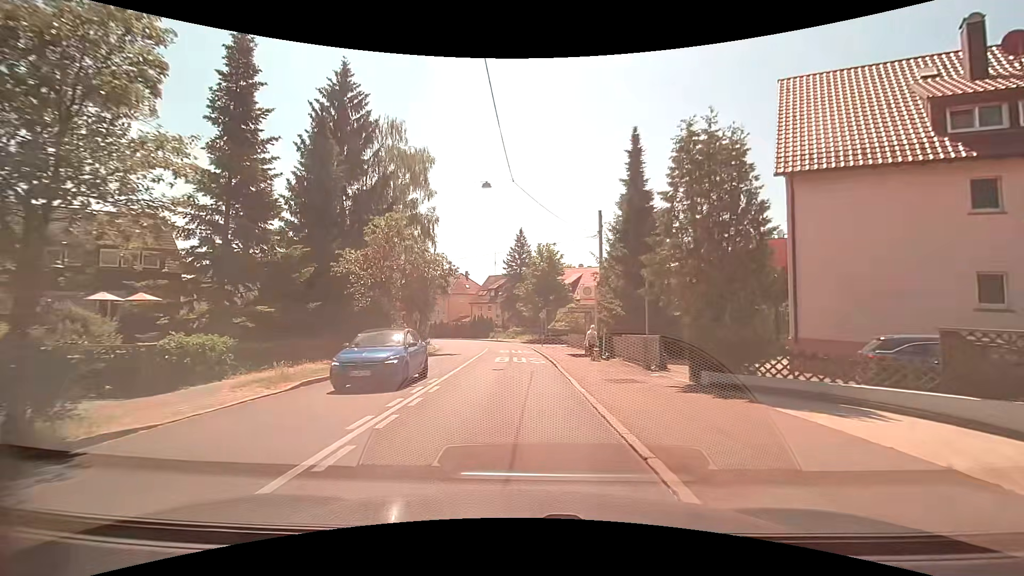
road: tertiary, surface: asphalt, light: Day
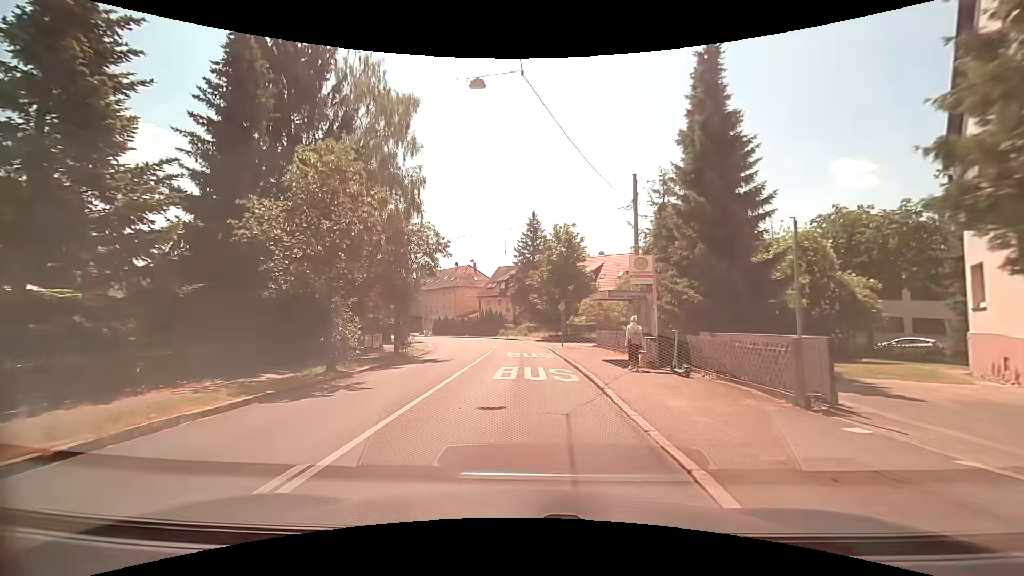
(-0.2, +9.1) m; -1°
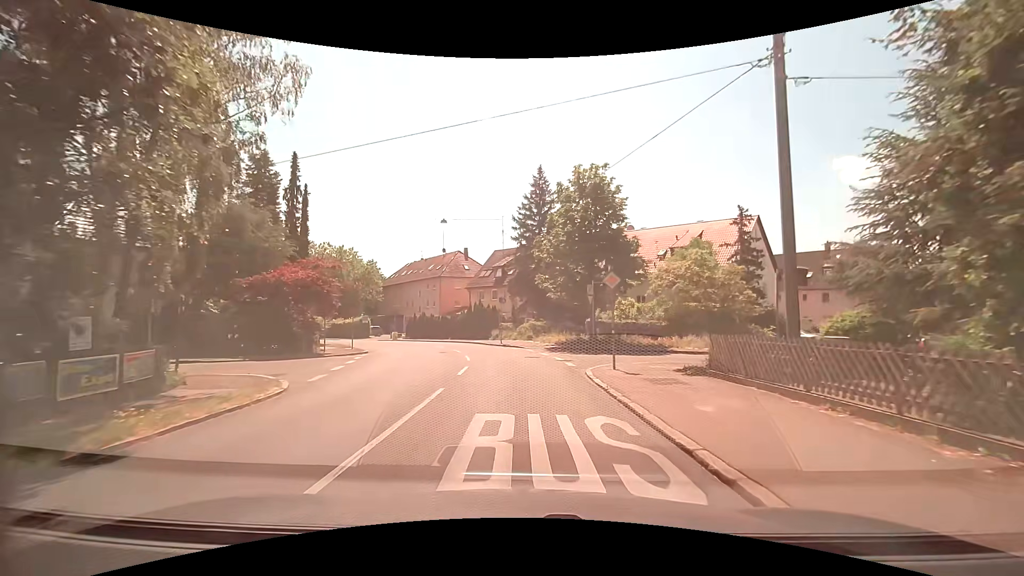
(-0.3, +19.4) m; 0°
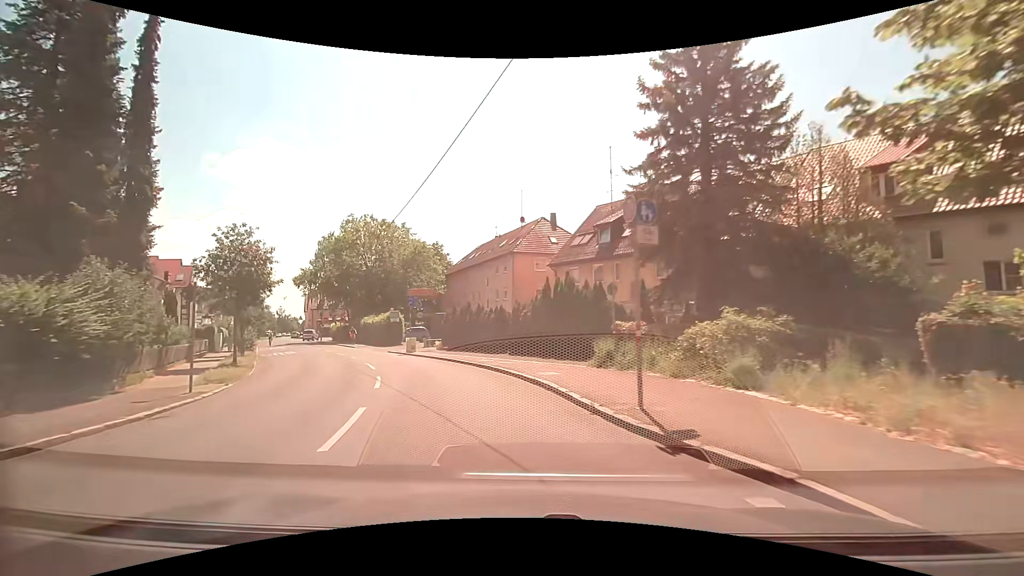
(-1.8, +27.3) m; -12°
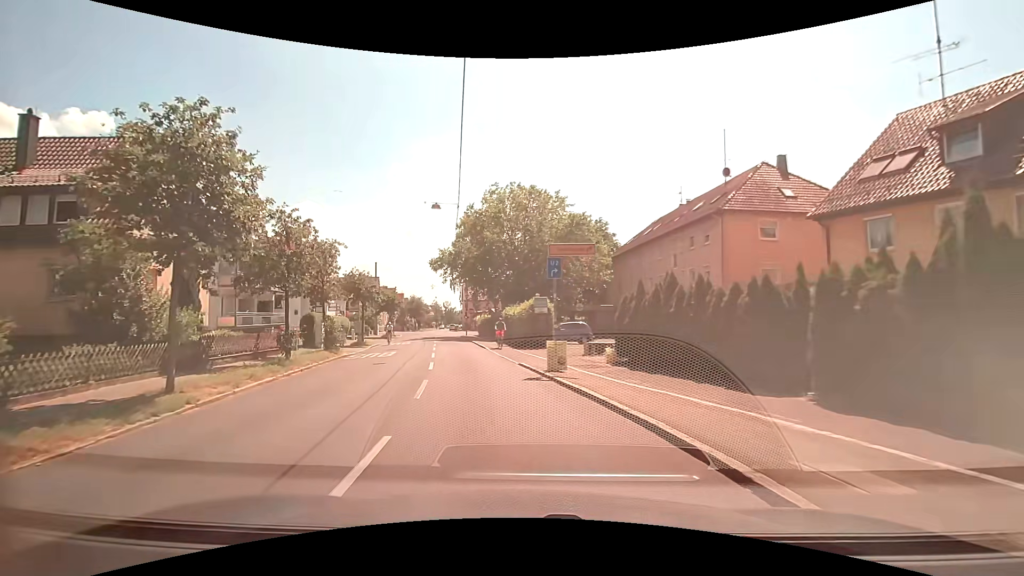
(-2.5, +15.3) m; -18°
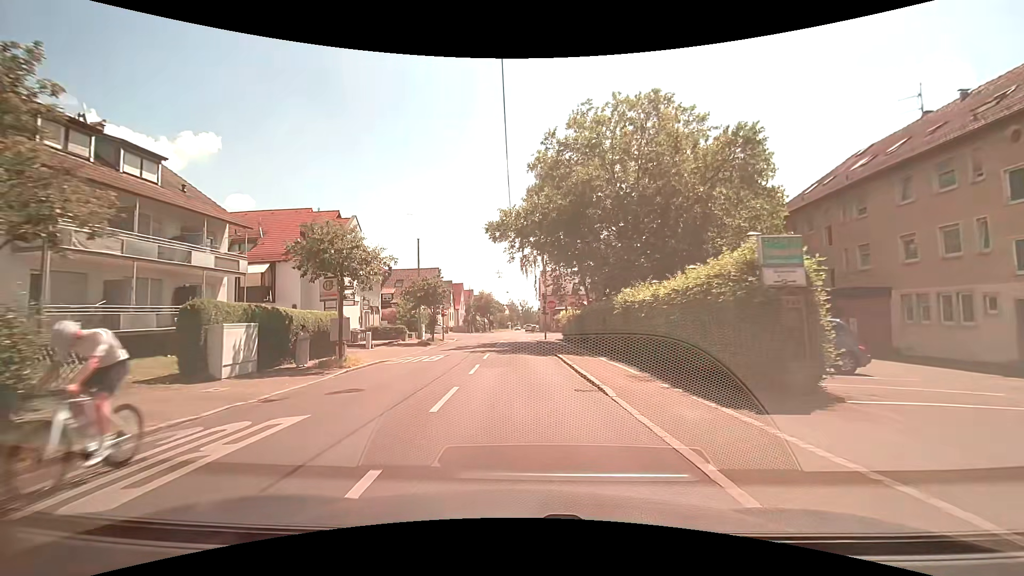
(-2.1, +20.0) m; -9°
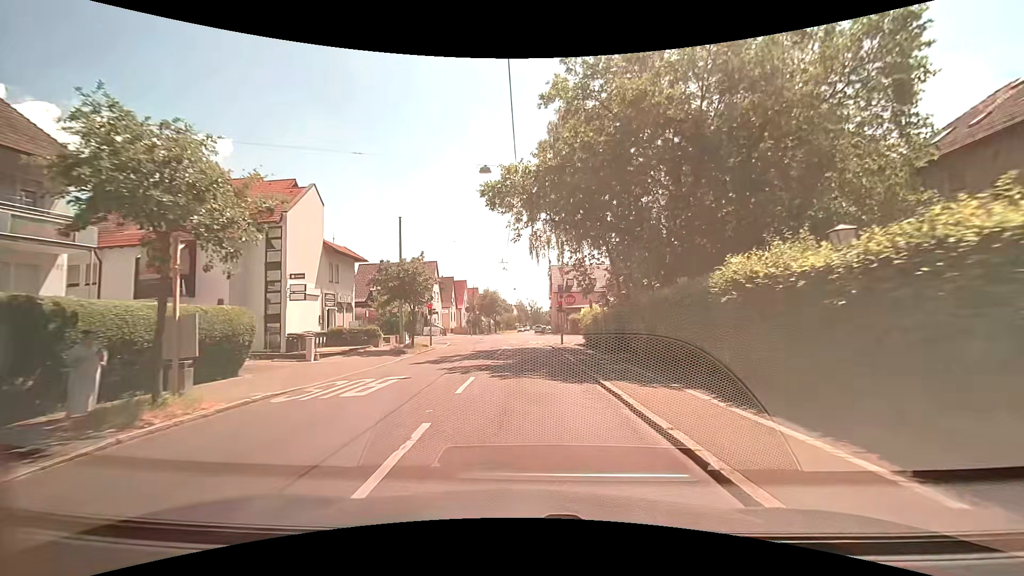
(-0.2, +10.2) m; -1°
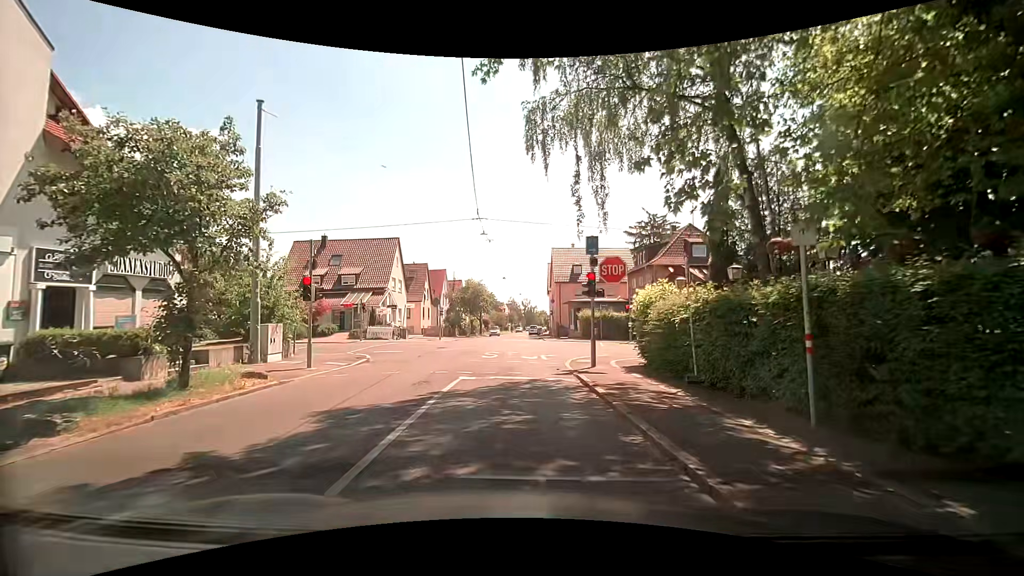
(+0.1, +18.7) m; -1°
